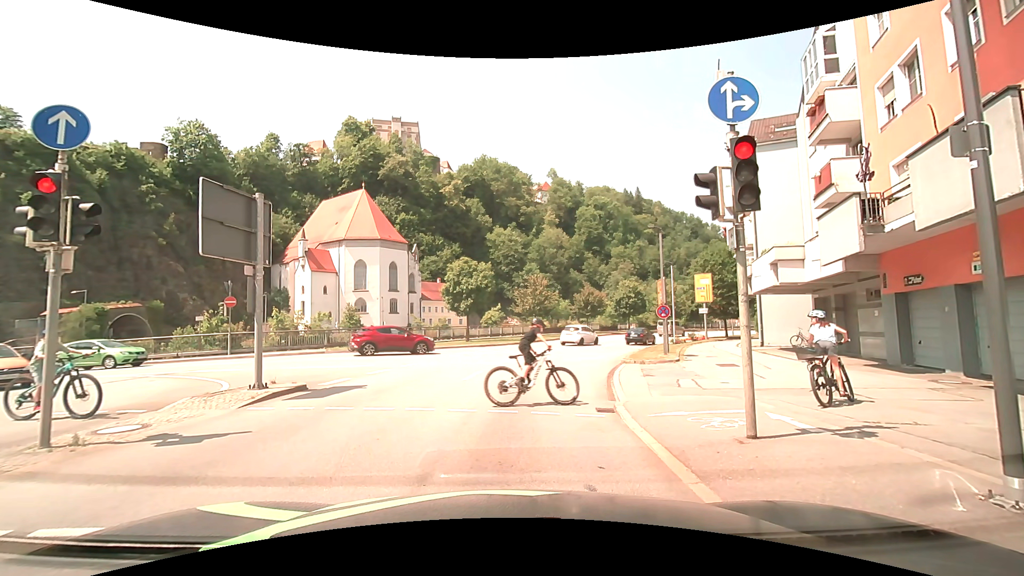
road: primary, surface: asphalt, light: Day
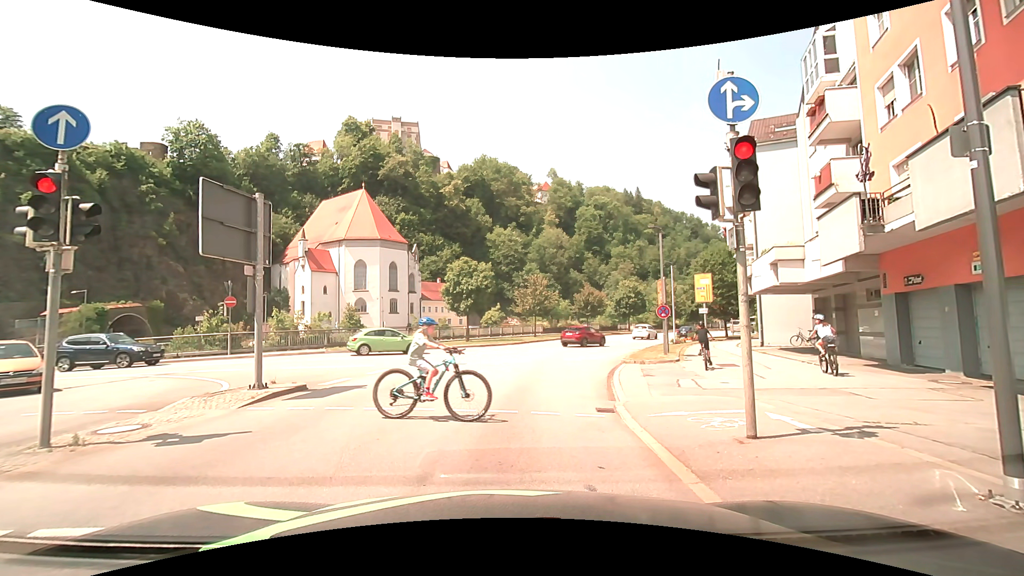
(0.0, 0.0) m; 0°
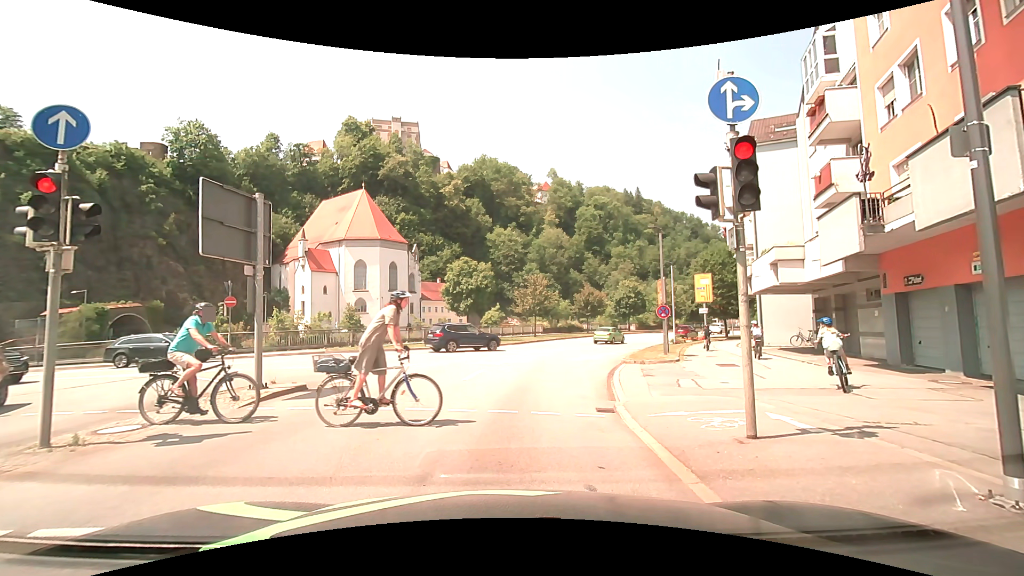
(0.0, 0.0) m; 0°
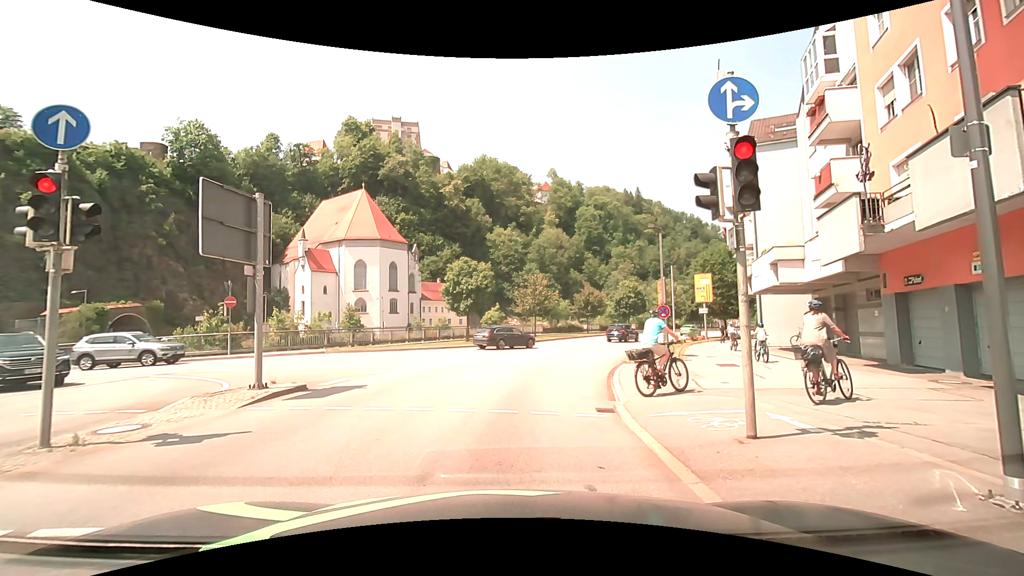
(0.0, 0.0) m; 0°
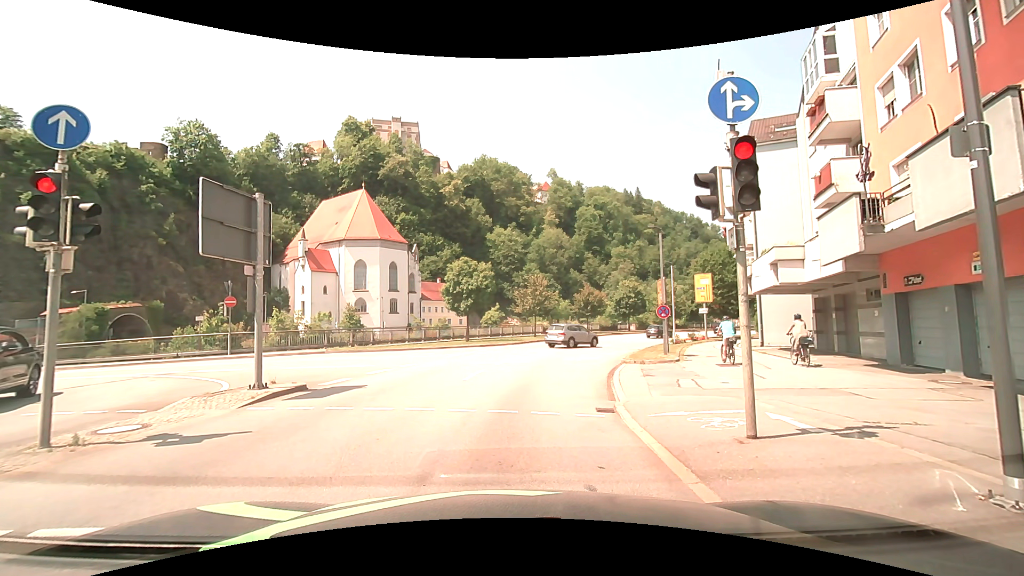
(0.0, 0.0) m; 0°
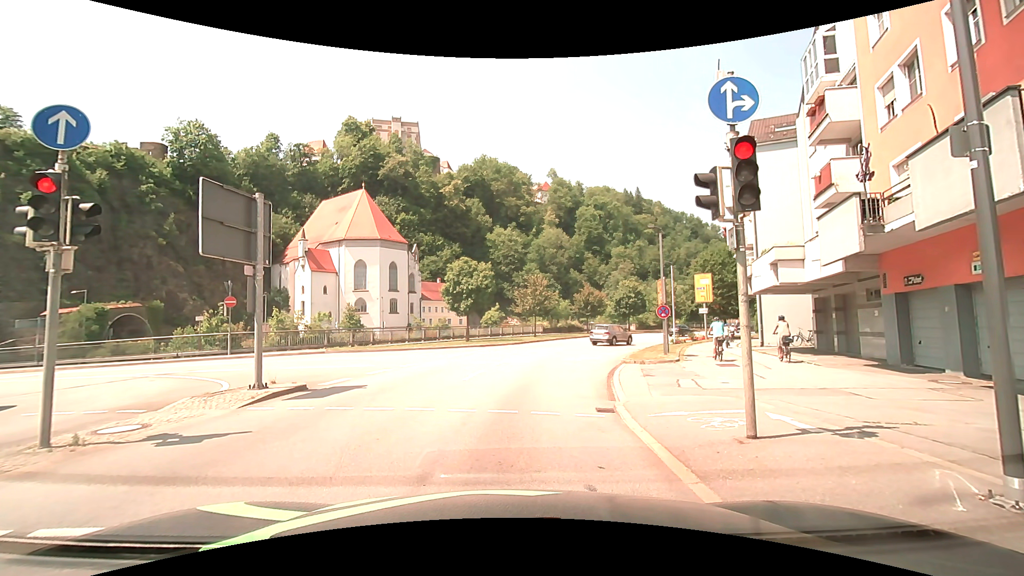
(0.0, 0.0) m; 0°
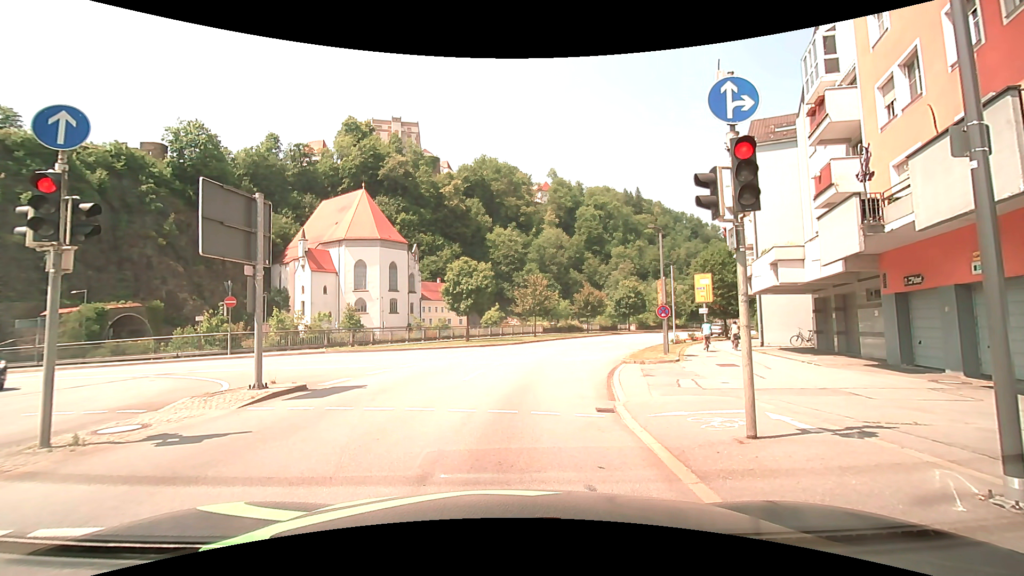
(0.0, 0.0) m; 0°
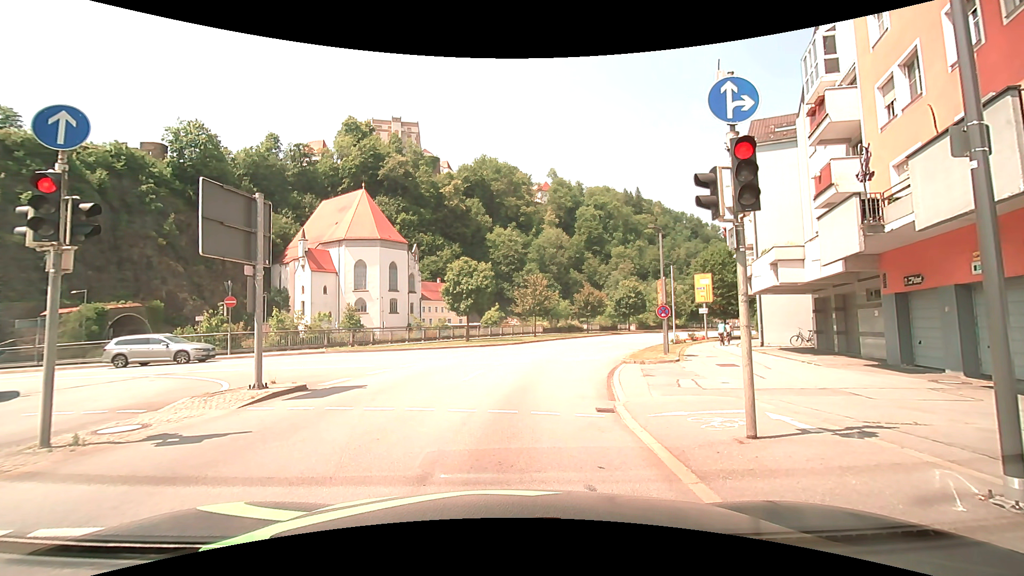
(0.0, 0.0) m; 0°
